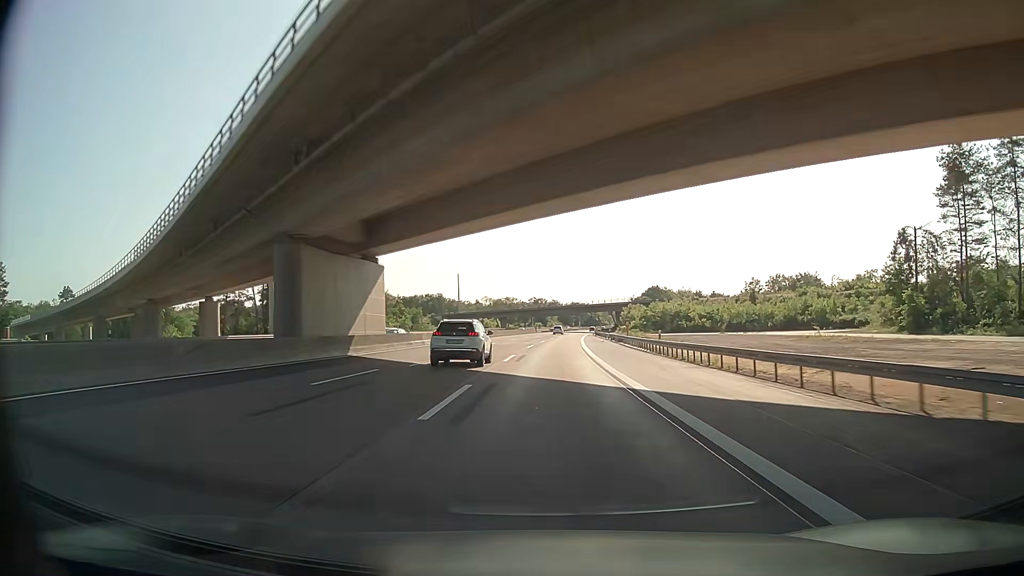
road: motorway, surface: asphalt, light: Day
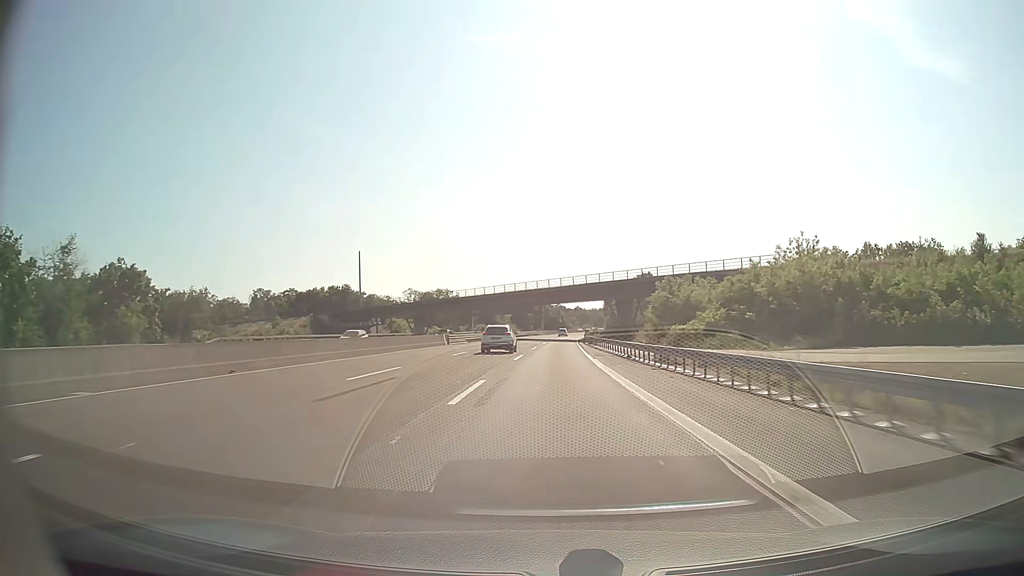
(+2.9, +87.2) m; +4°
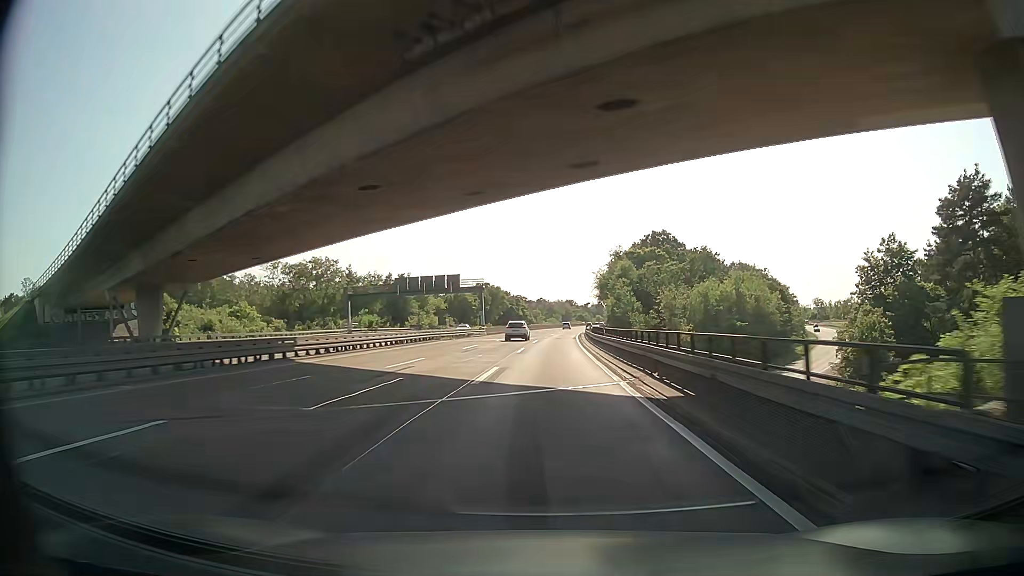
(+2.5, +87.1) m; +3°
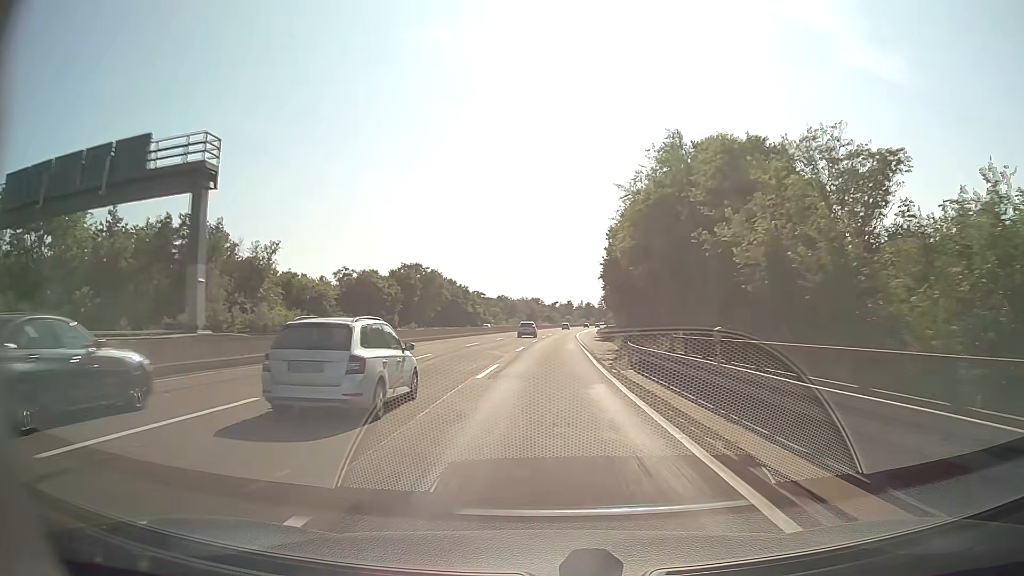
(+2.0, +69.6) m; +3°
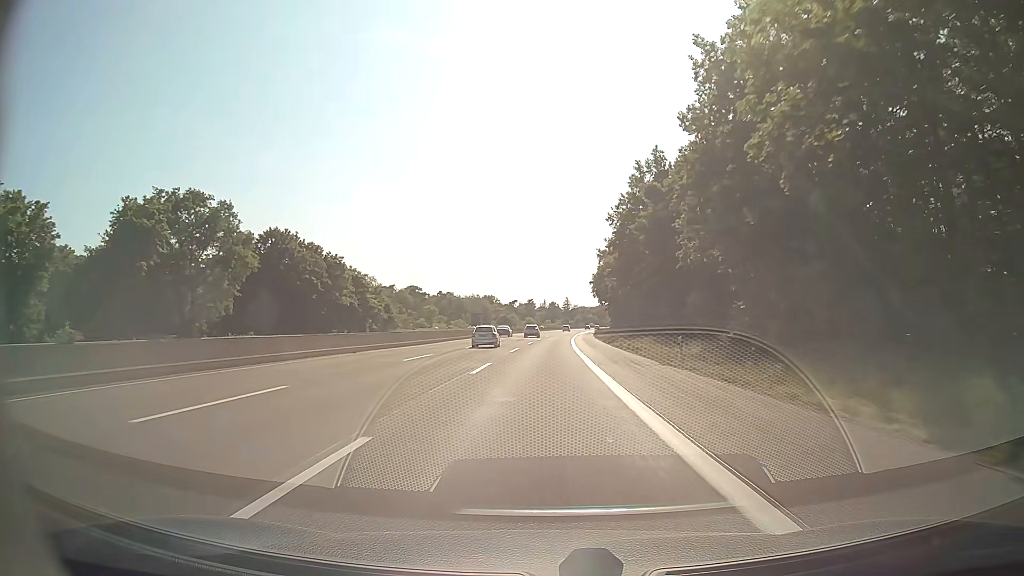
(+3.3, +86.9) m; +4°
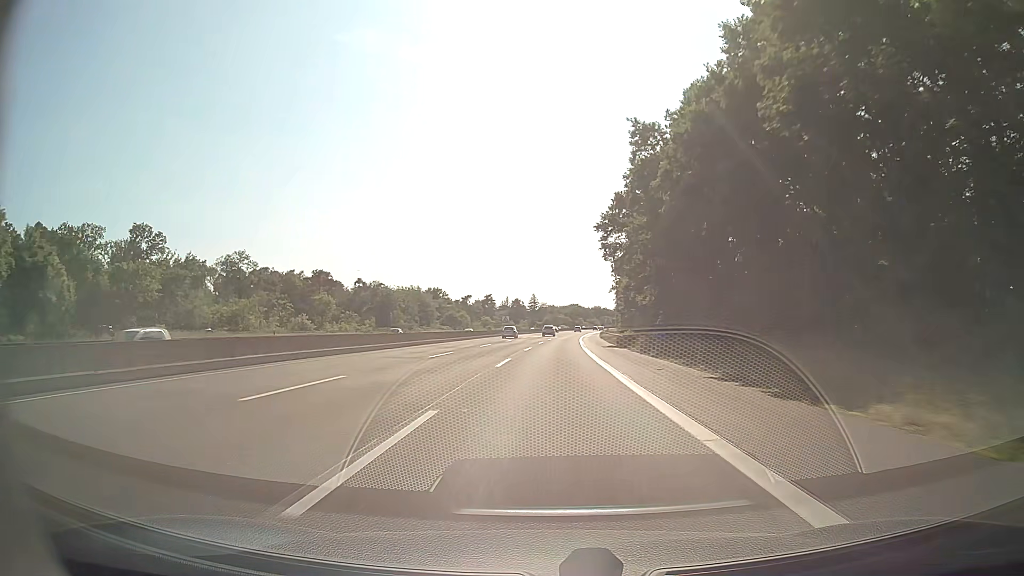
(+2.0, +87.0) m; +3°
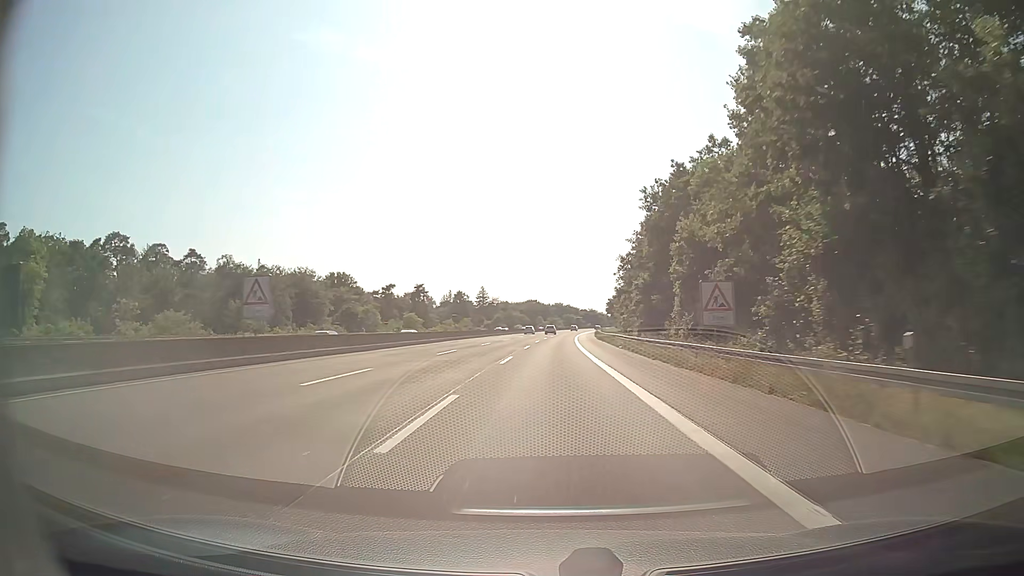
(+2.8, +87.0) m; +4°
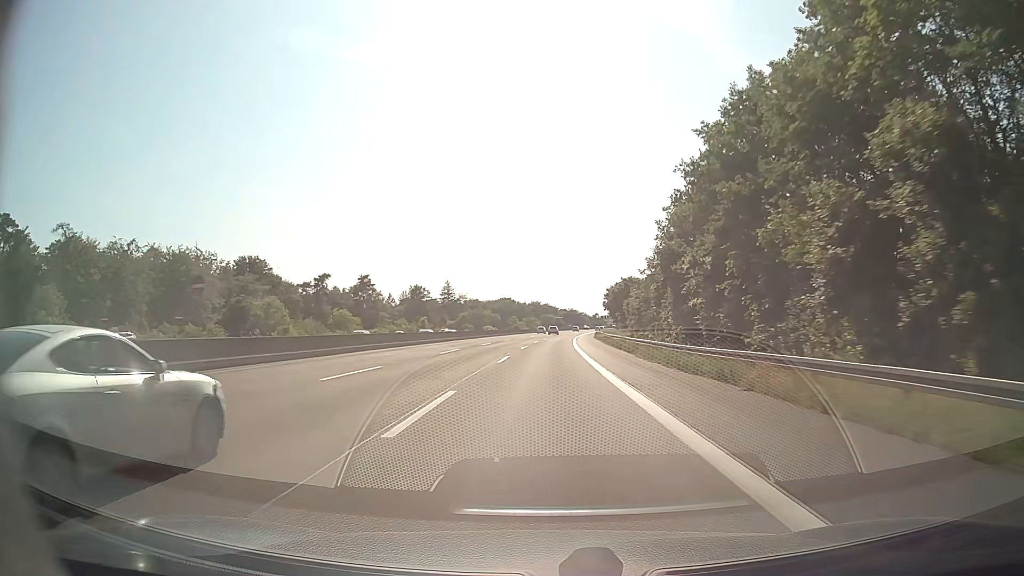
(+0.9, +52.2) m; +2°
(0, +10) (0, +20) (0, +30) (0, +40) (+1, +50) (+1, +60) (+1, +70) (+2, +80) (+2, +90) (+3, +100) m
